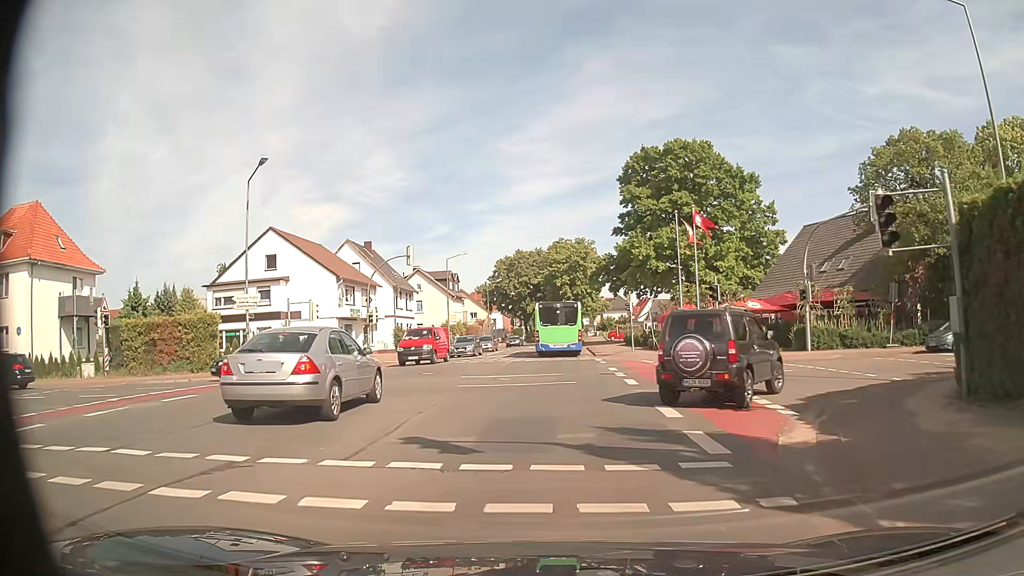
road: secondary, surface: asphalt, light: Day
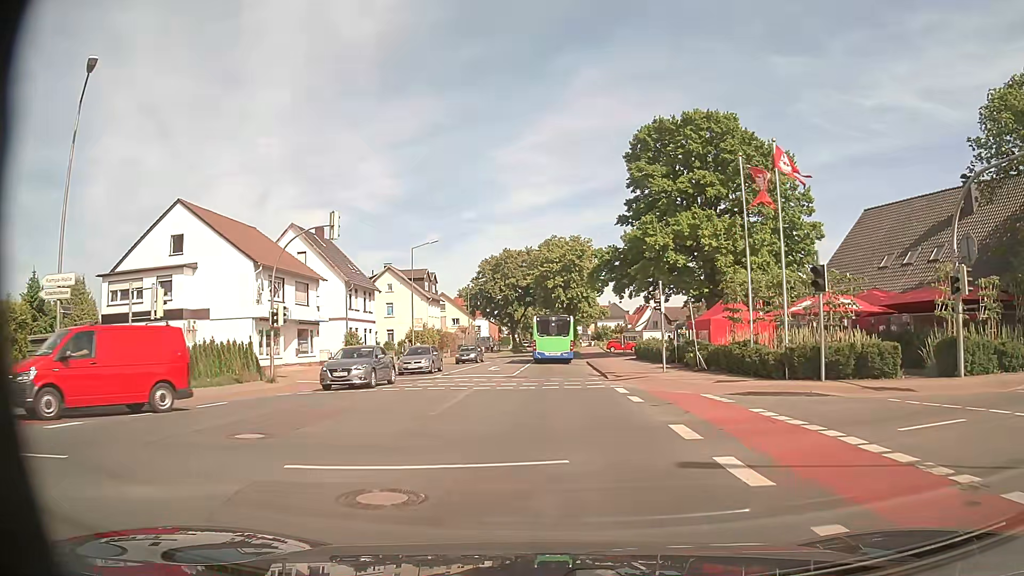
(+0.1, +13.6) m; 0°
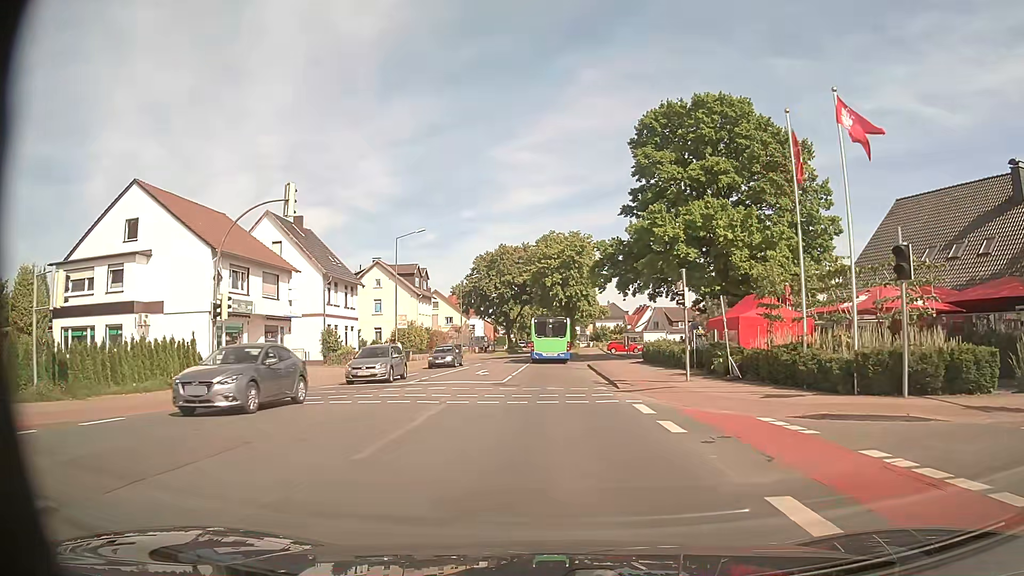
(+0.1, +5.0) m; +1°
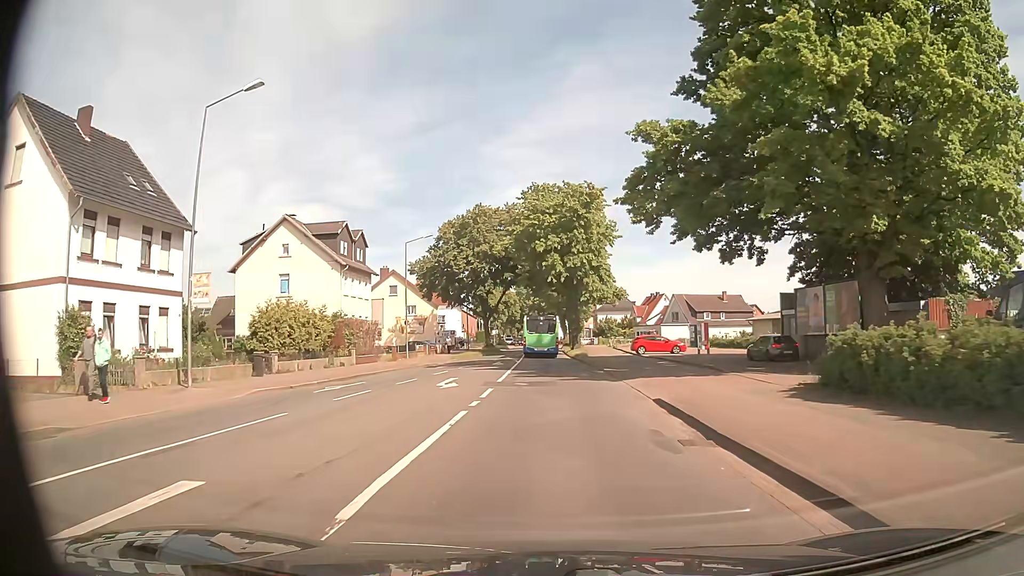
(+0.2, +28.9) m; +1°
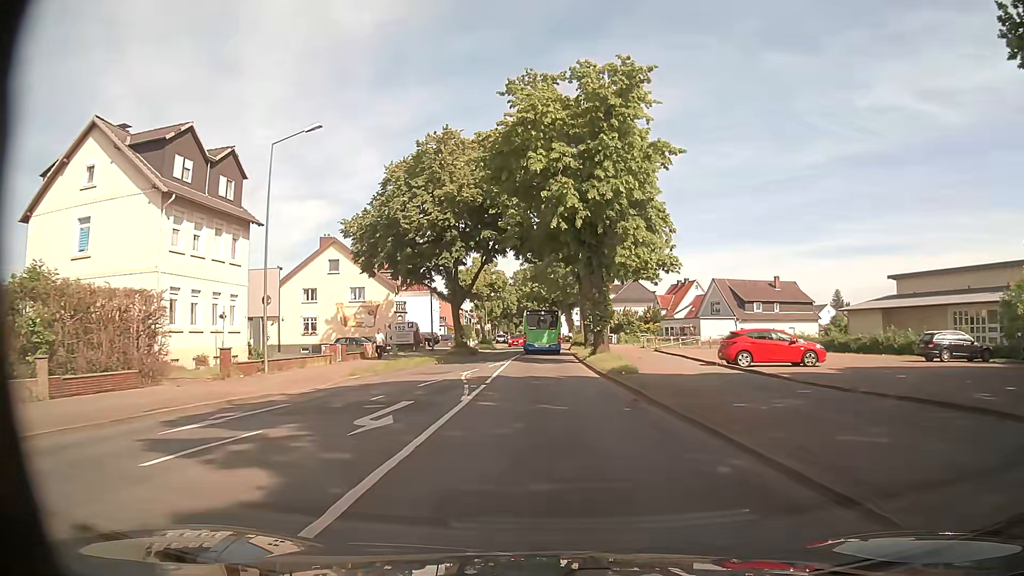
(-0.1, +27.2) m; 0°
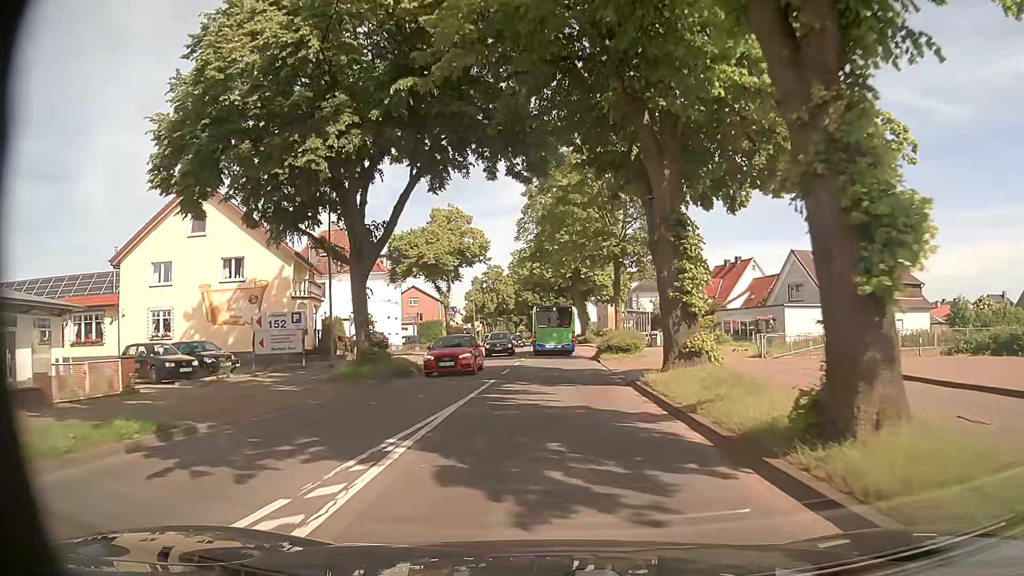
(-0.2, +28.2) m; 0°
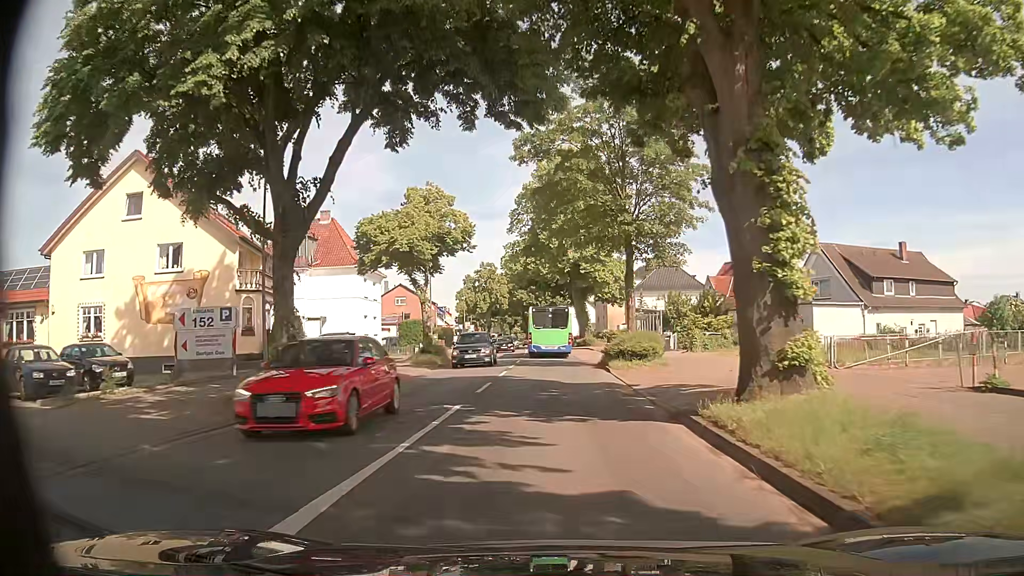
(0.0, +6.9) m; +1°
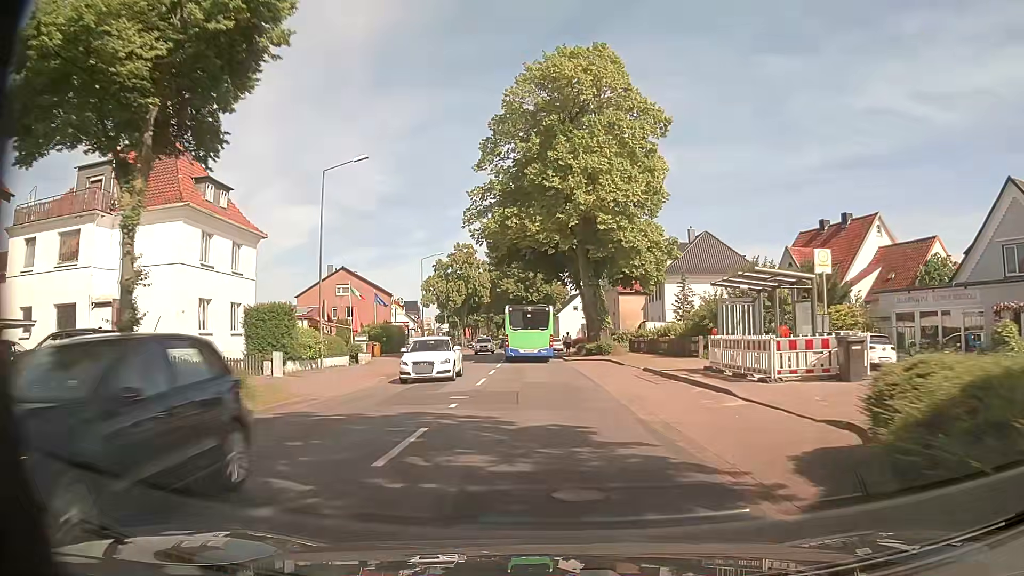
(-0.2, +27.0) m; 0°
(0, +10) (0, +20) (-1, +30) (-1, +40) (-2, +50) (-3, +60) (-3, +70) (-4, +80) (-5, +90) (-6, +100) m
